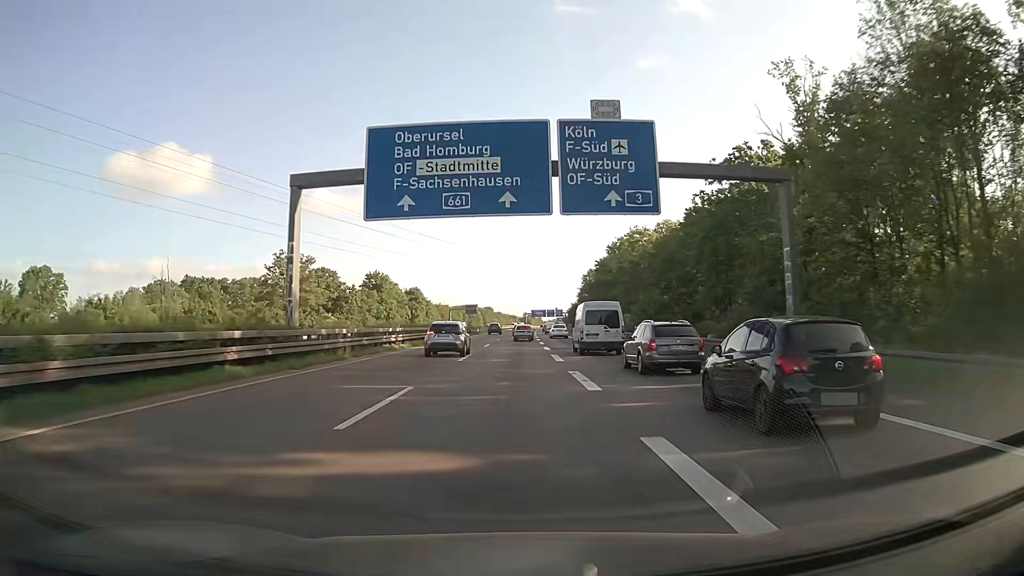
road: motorway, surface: asphalt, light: Day
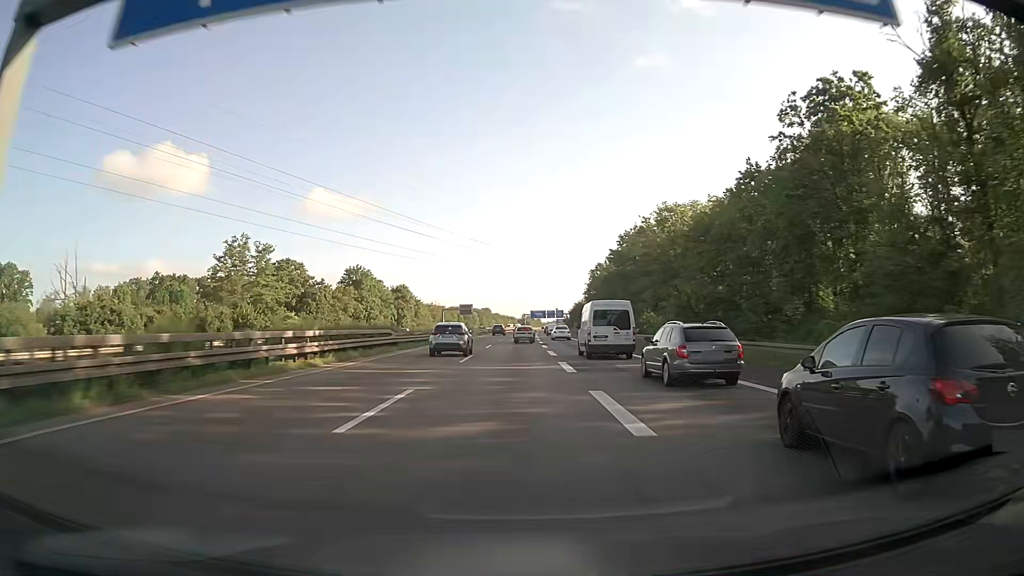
(+0.1, +17.7) m; 0°
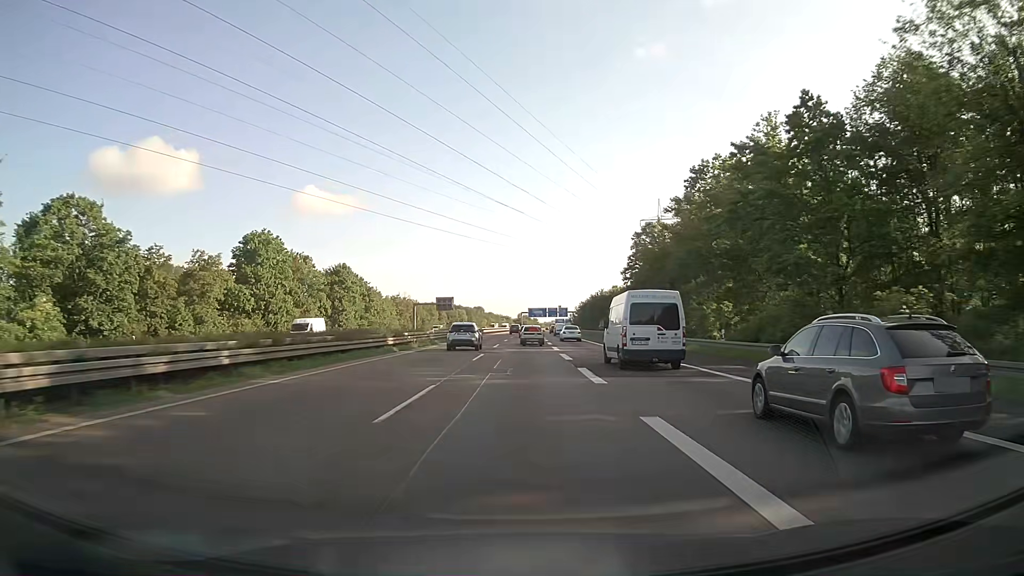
(+0.1, +52.3) m; 0°
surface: paved
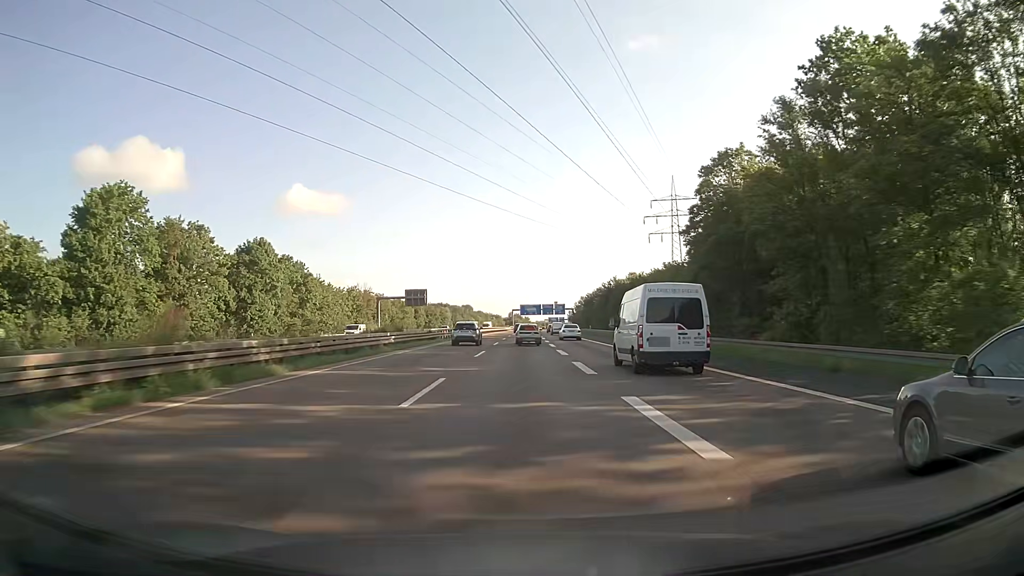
(+0.2, +33.1) m; +1°
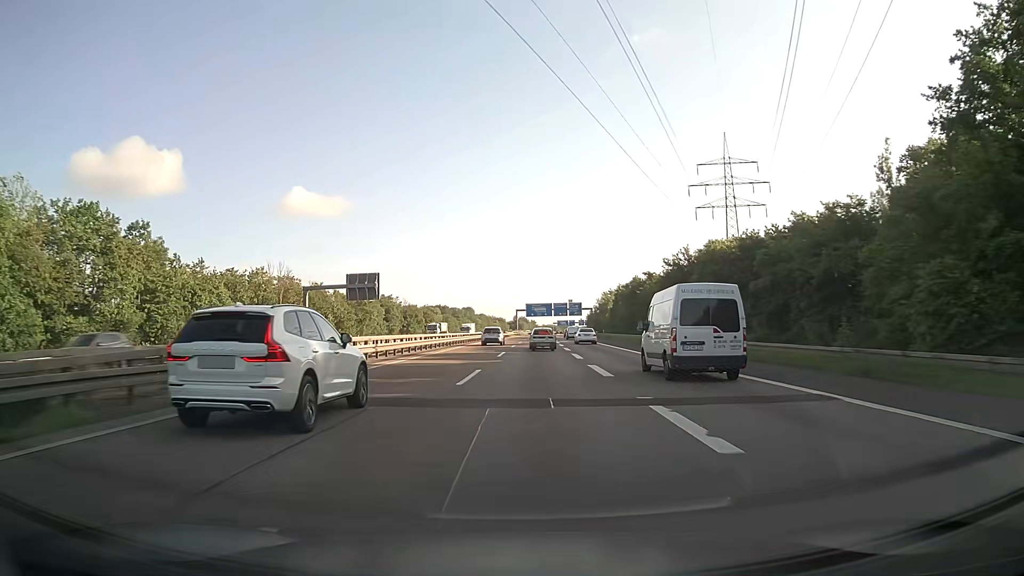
(+0.2, +47.5) m; 0°
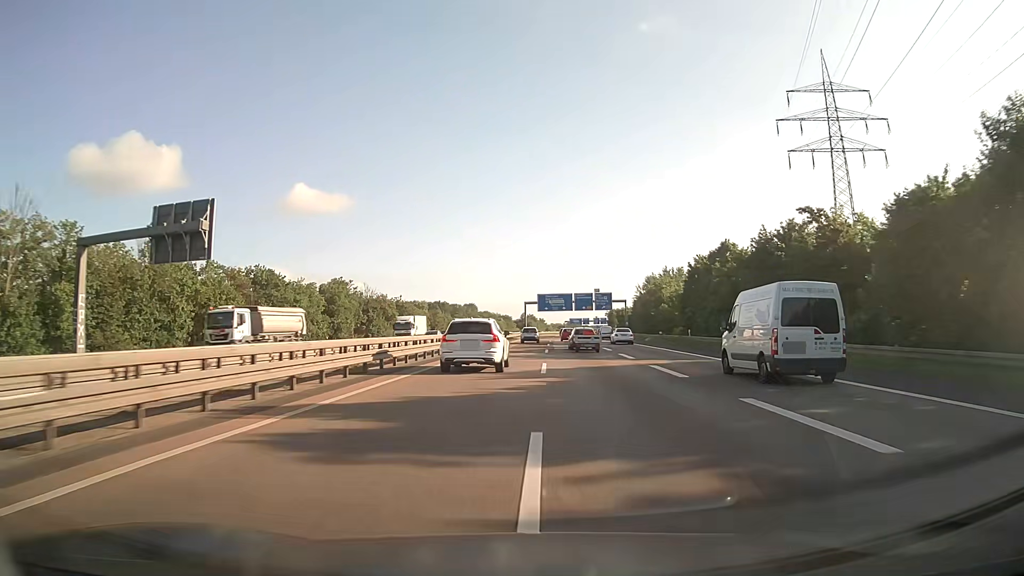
(-0.4, +48.8) m; -1°
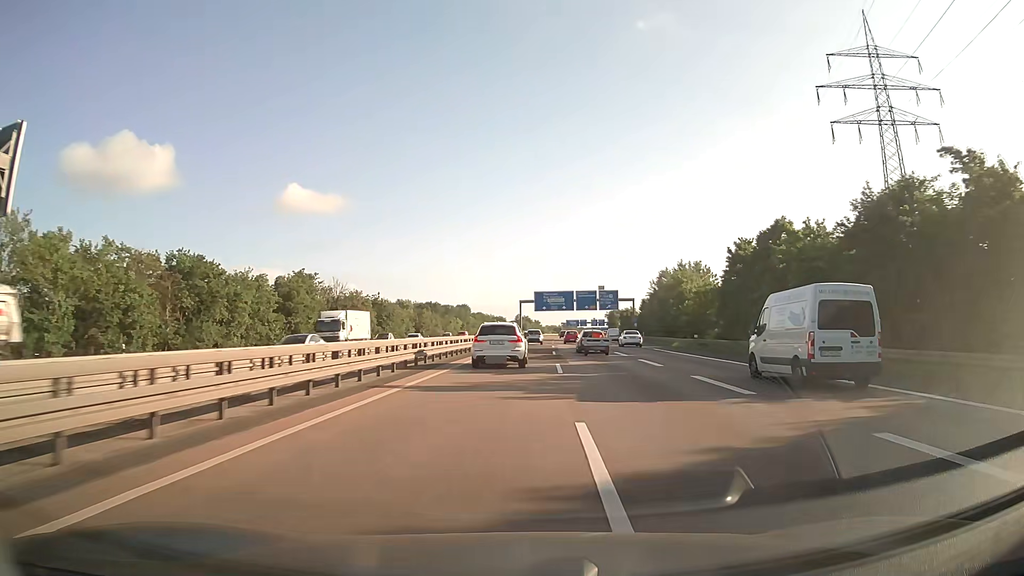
(0.0, +16.6) m; 0°
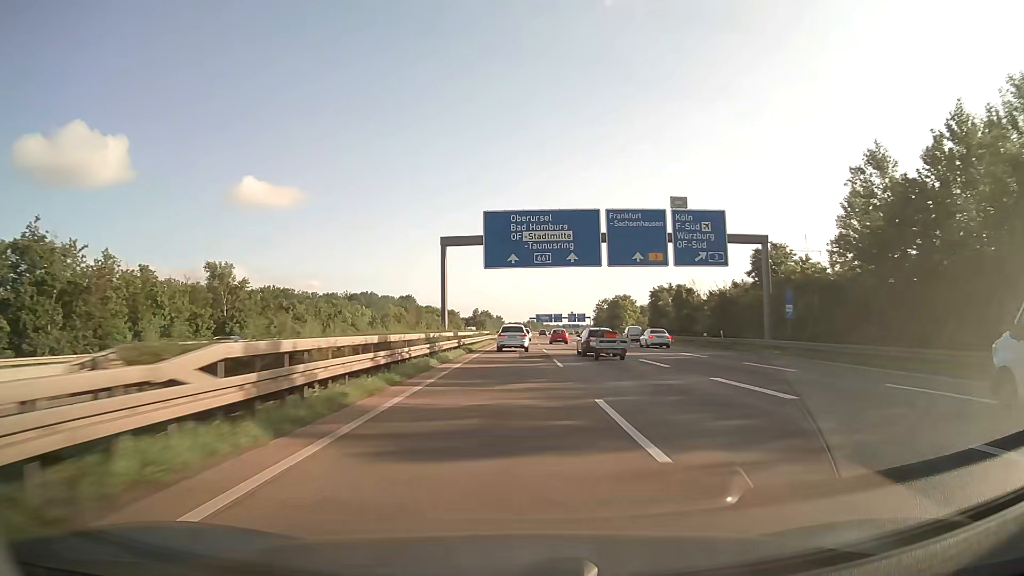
(+2.9, +86.2) m; +3°
(0, +10) (0, +20) (0, +30) (0, +40) (0, +50) (0, +60) (0, +70) (0, +80) (0, +90) (0, +100) m
